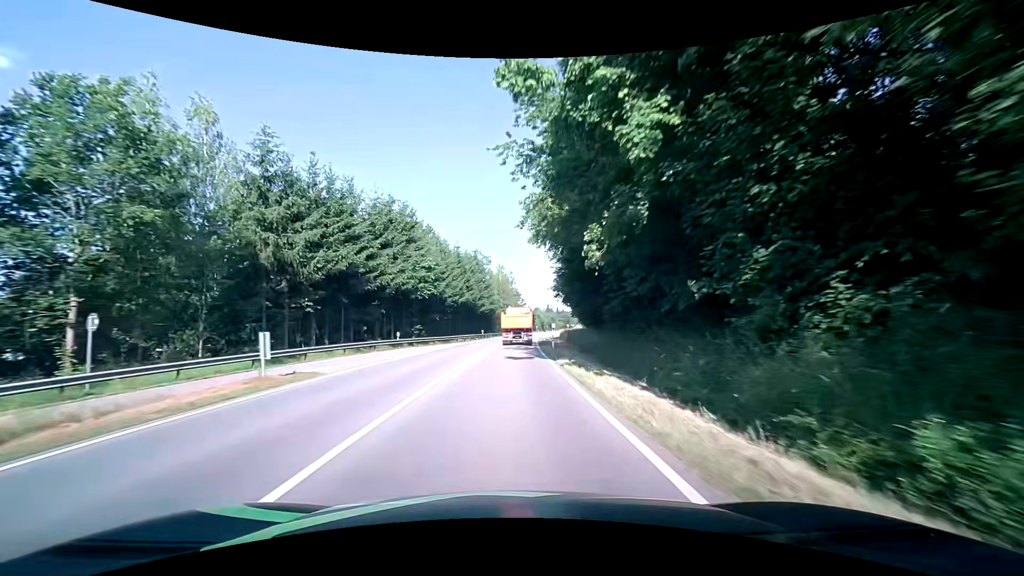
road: secondary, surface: asphalt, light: Day
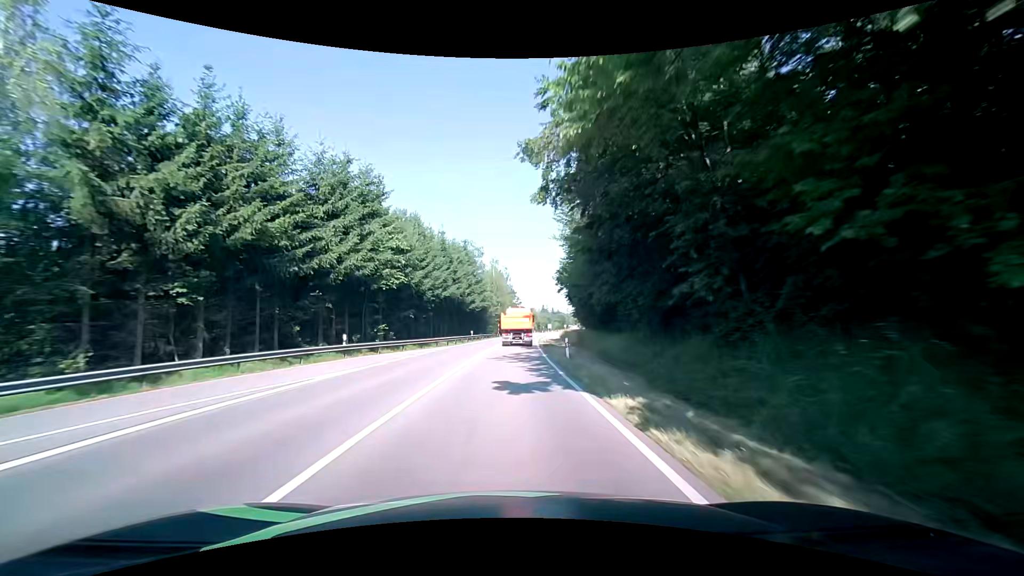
(+0.1, +11.5) m; +1°
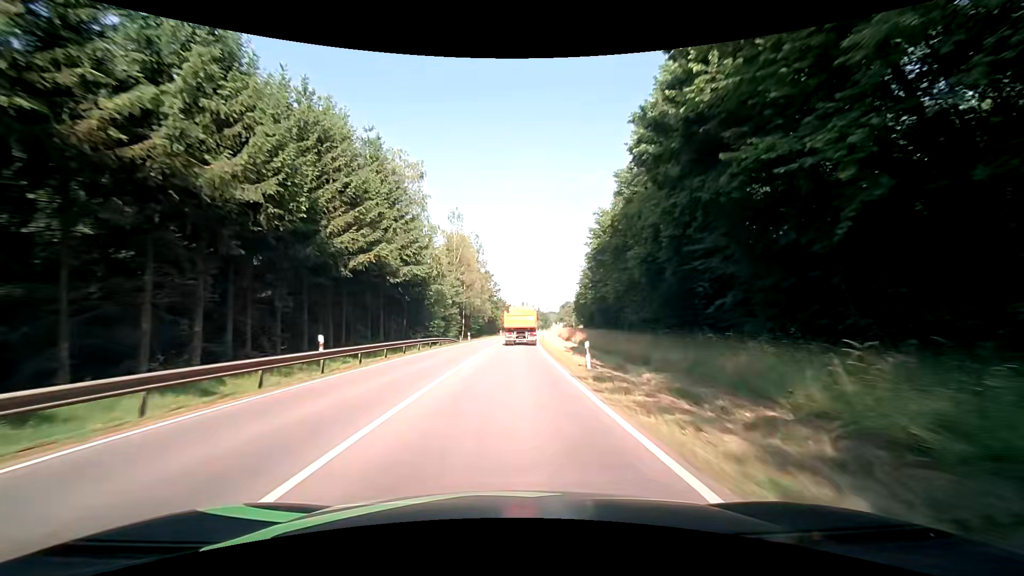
(+1.0, +45.8) m; +3°
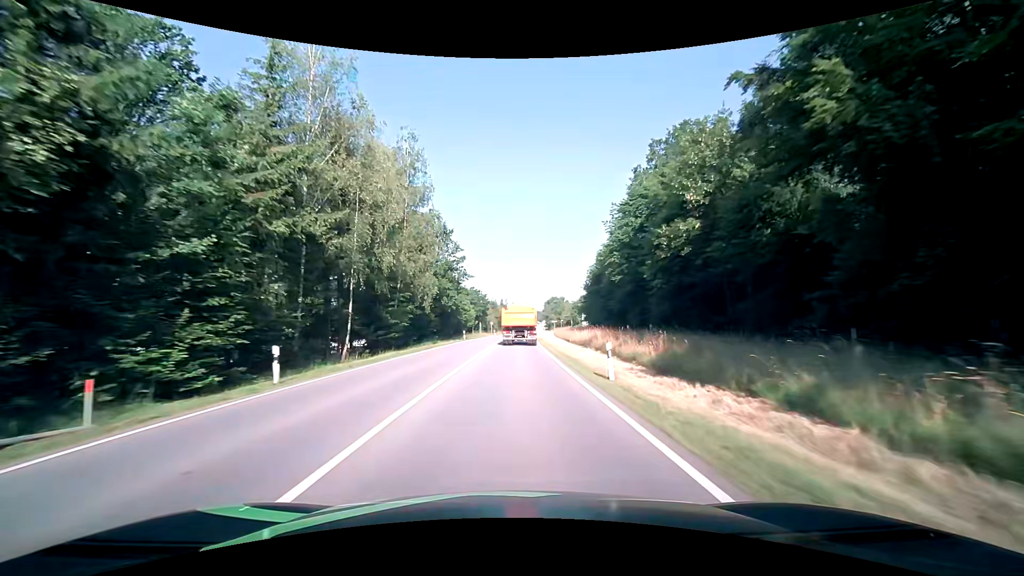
(+1.0, +45.4) m; +2°
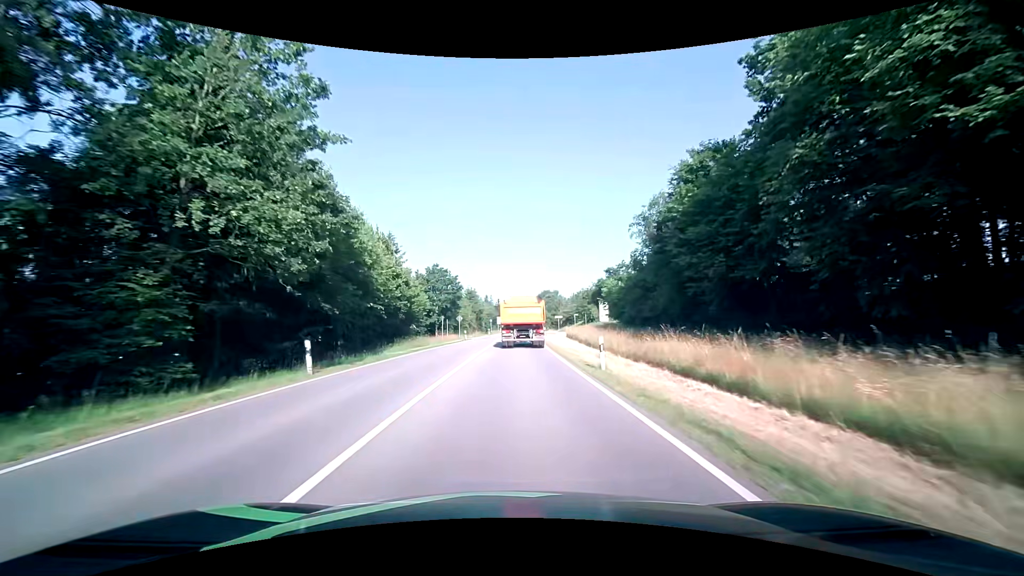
(+1.0, +41.3) m; +2°
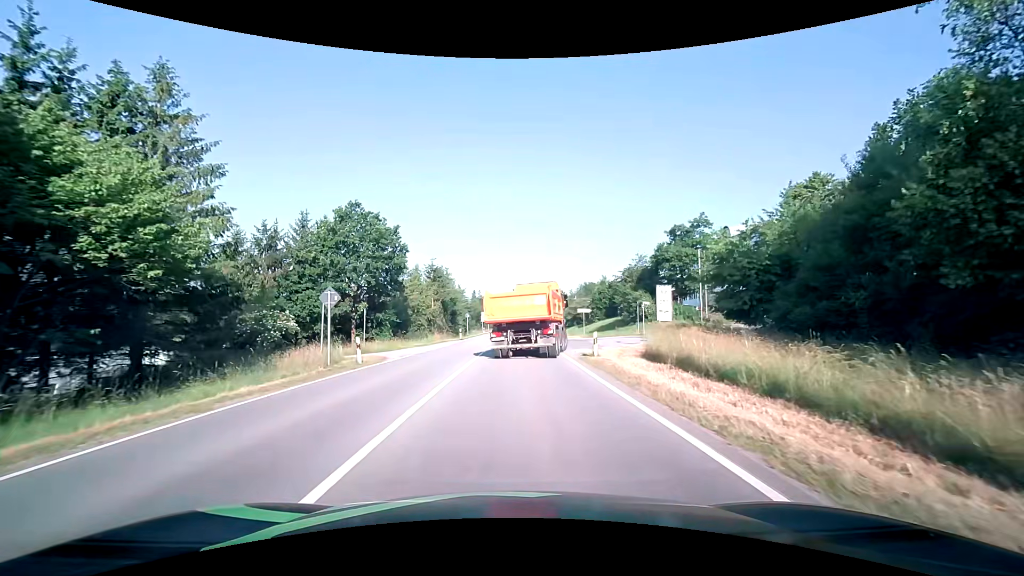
(+0.3, +37.8) m; +1°
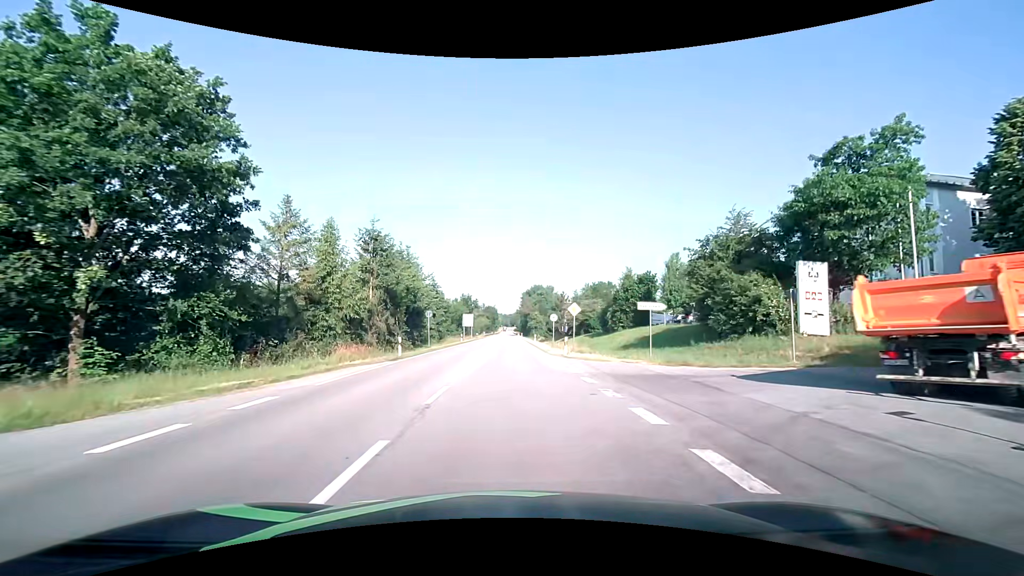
(+0.4, +25.5) m; +1°
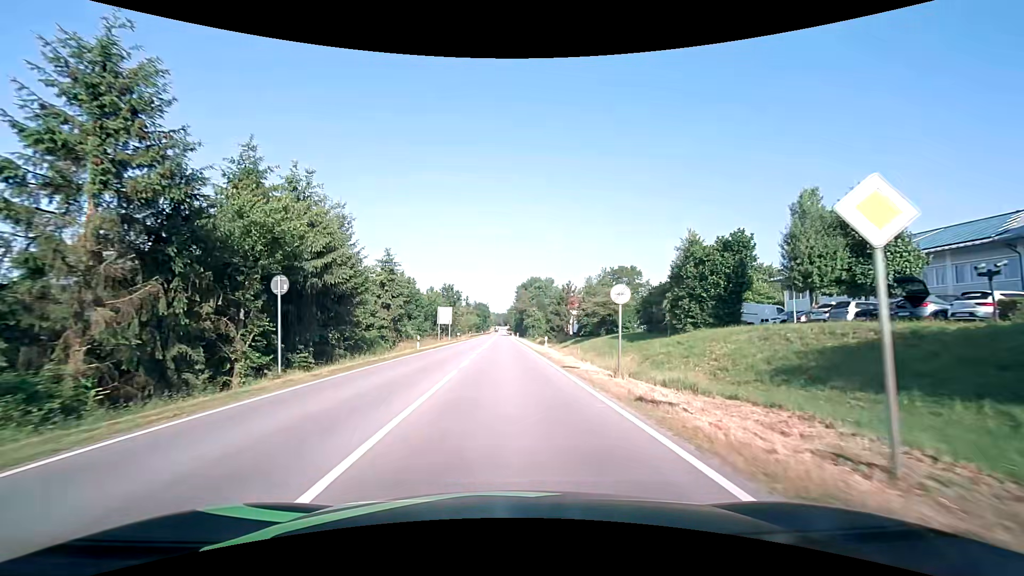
(+0.1, +26.4) m; +1°
